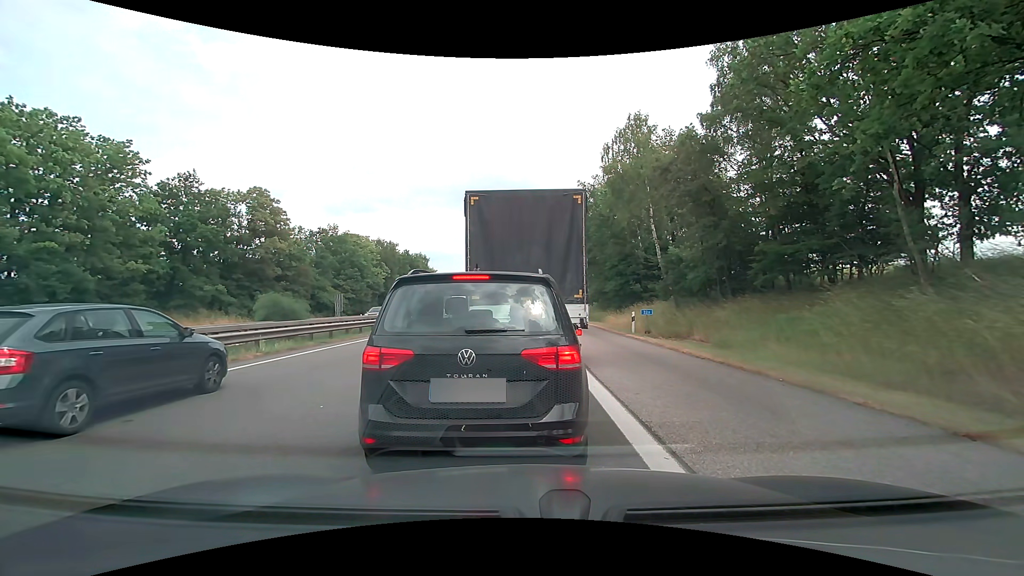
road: motorway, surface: asphalt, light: Day
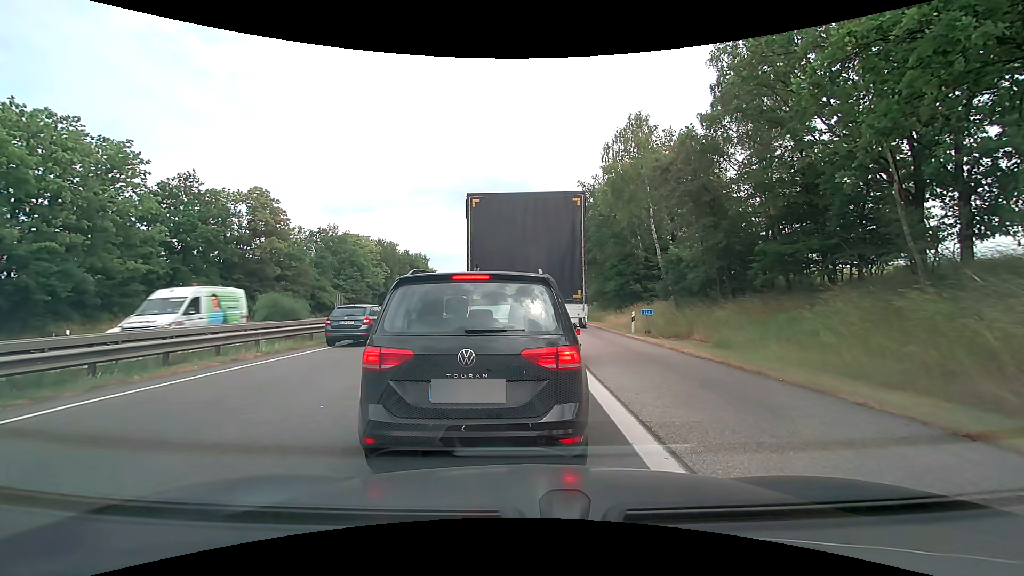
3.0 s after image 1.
(0.0, 0.0) m; 0°
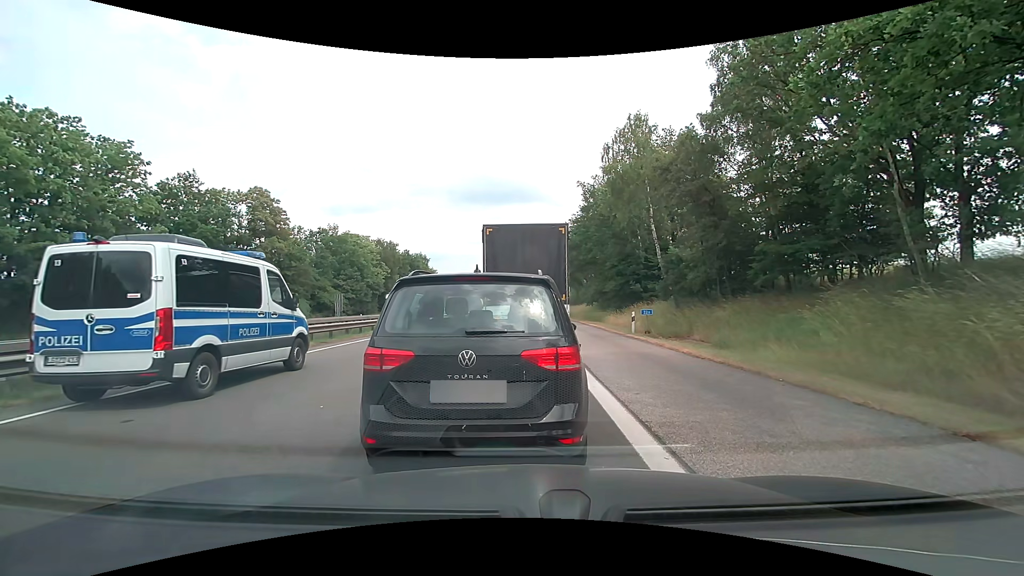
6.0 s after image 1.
(0.0, 0.0) m; 0°
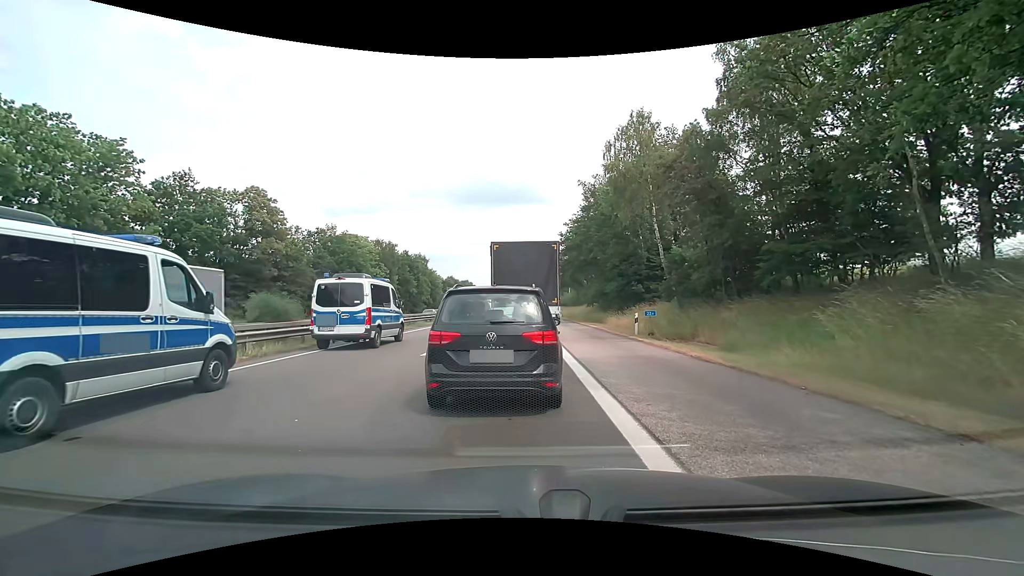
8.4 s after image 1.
(0.0, +0.7) m; 0°
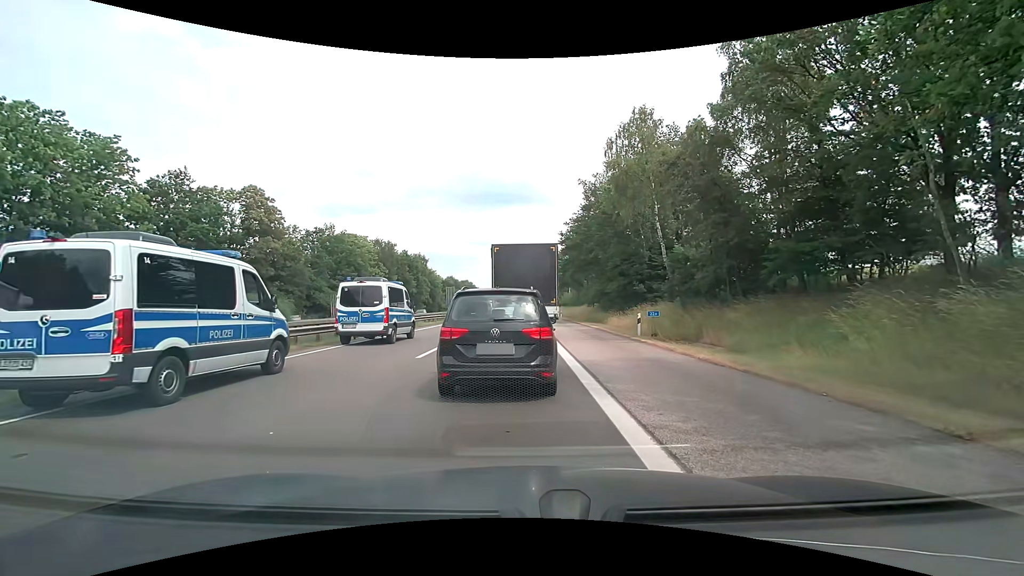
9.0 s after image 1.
(0.0, +0.6) m; 0°
